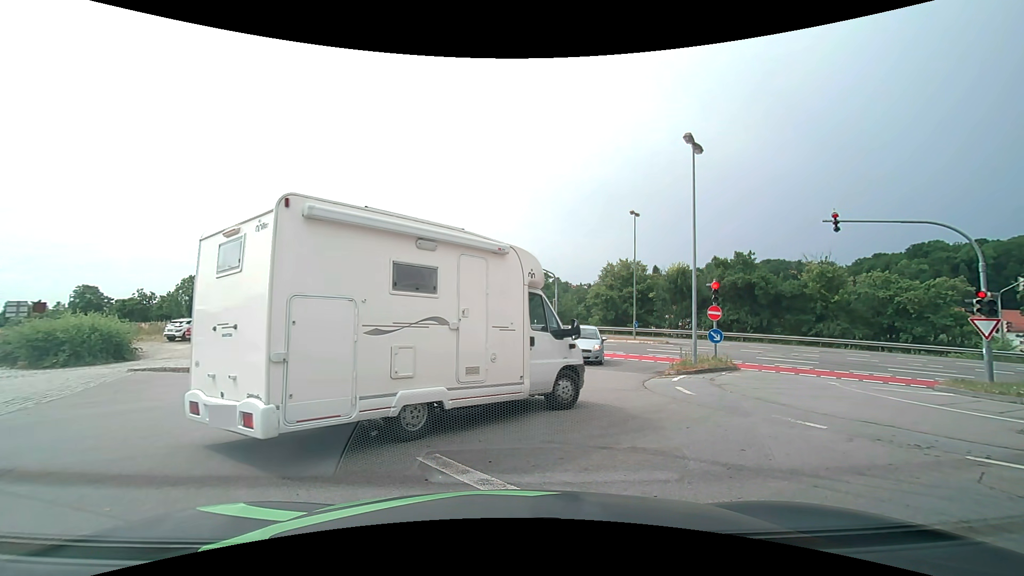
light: Day
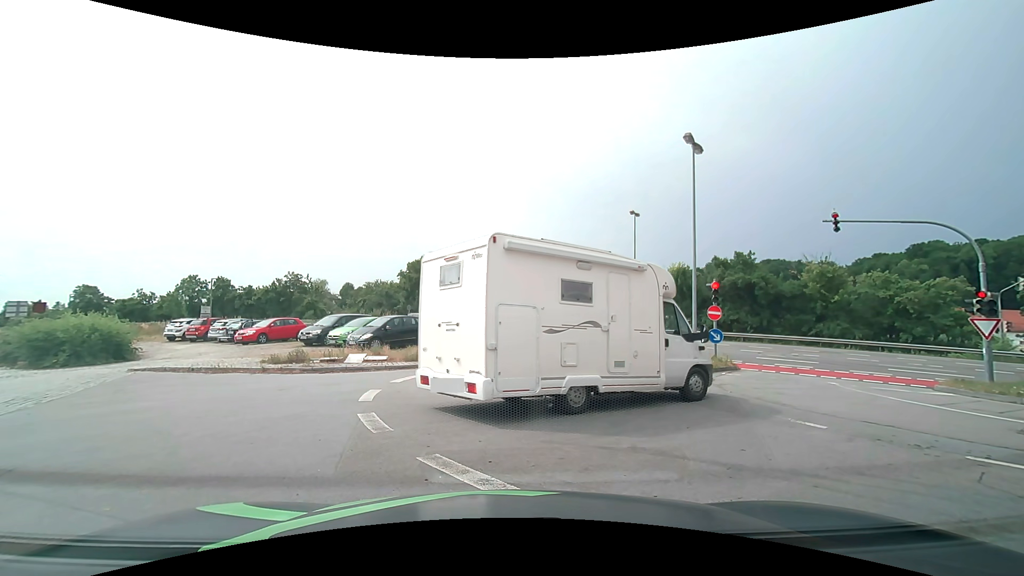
(0.0, 0.0) m; 0°
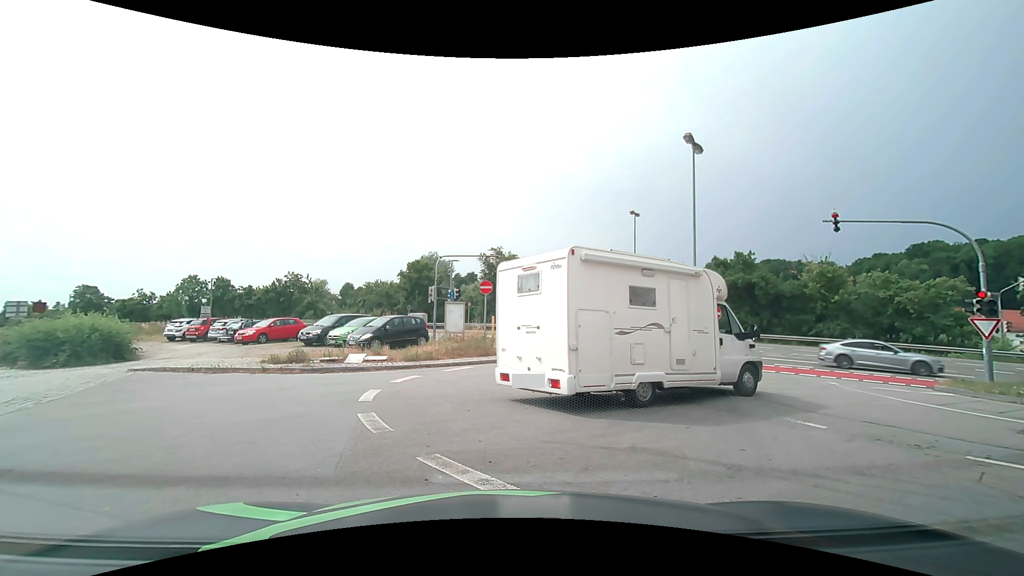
(0.0, 0.0) m; 0°
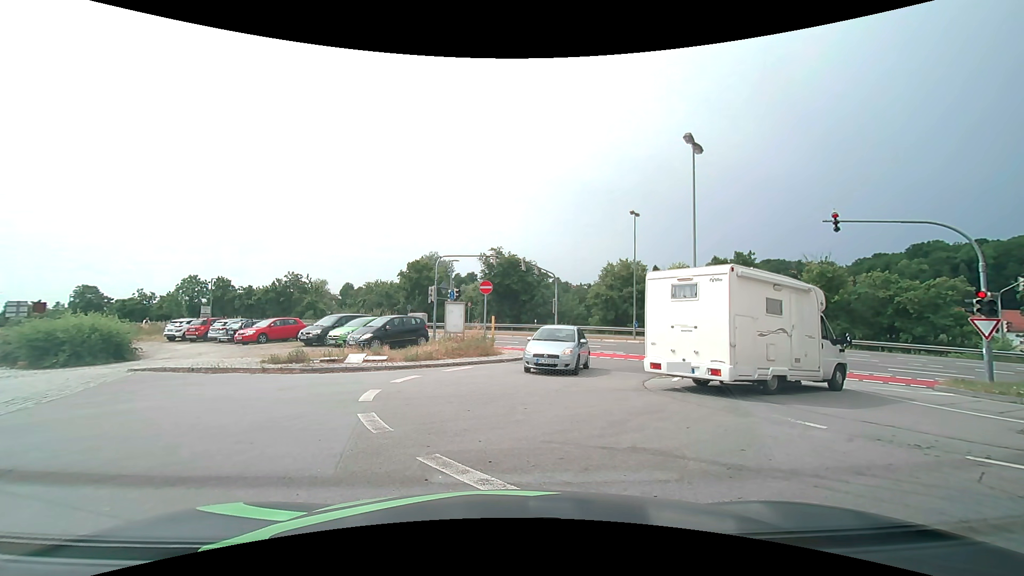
(0.0, 0.0) m; 0°
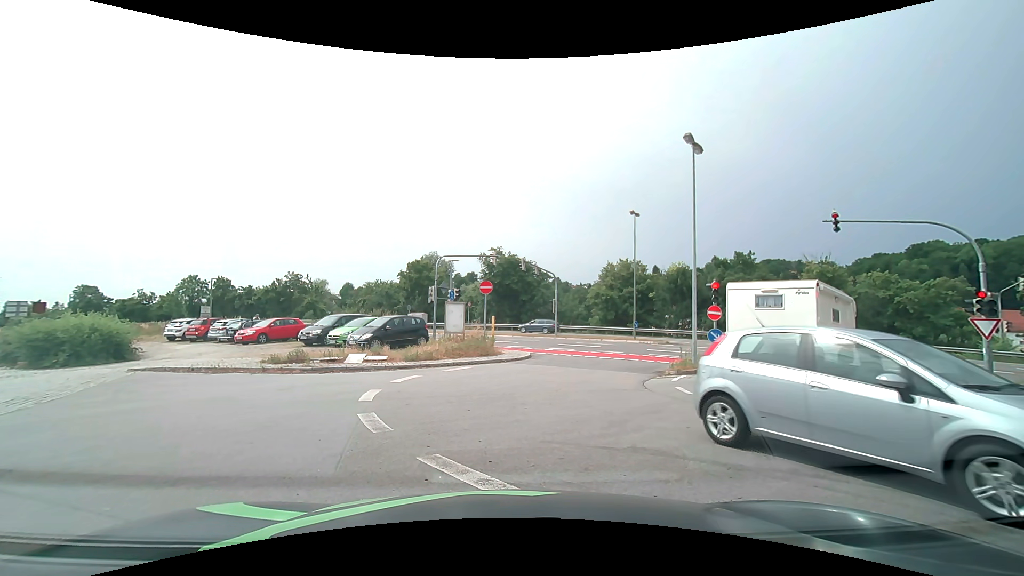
(0.0, 0.0) m; 0°
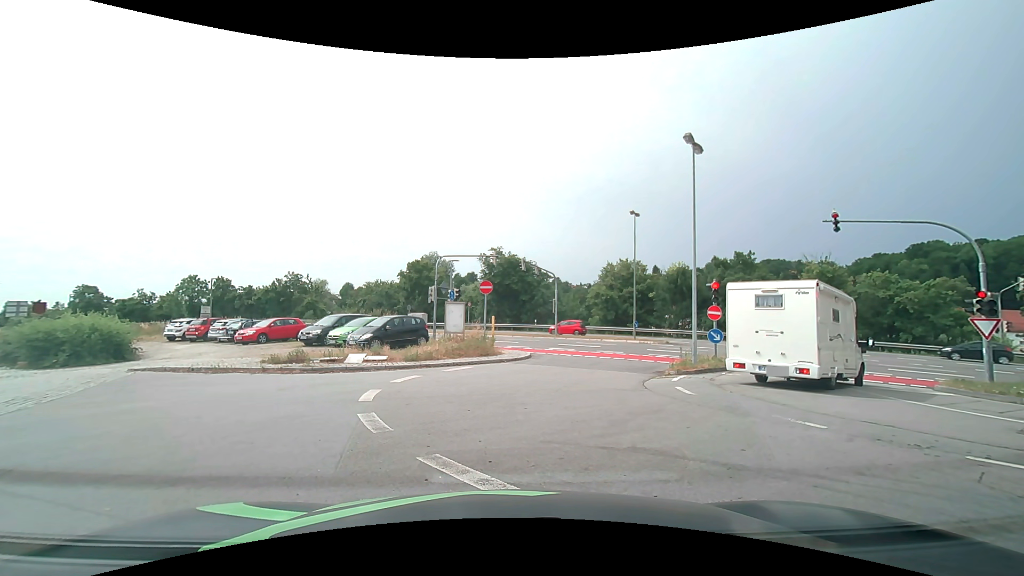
(0.0, 0.0) m; 0°
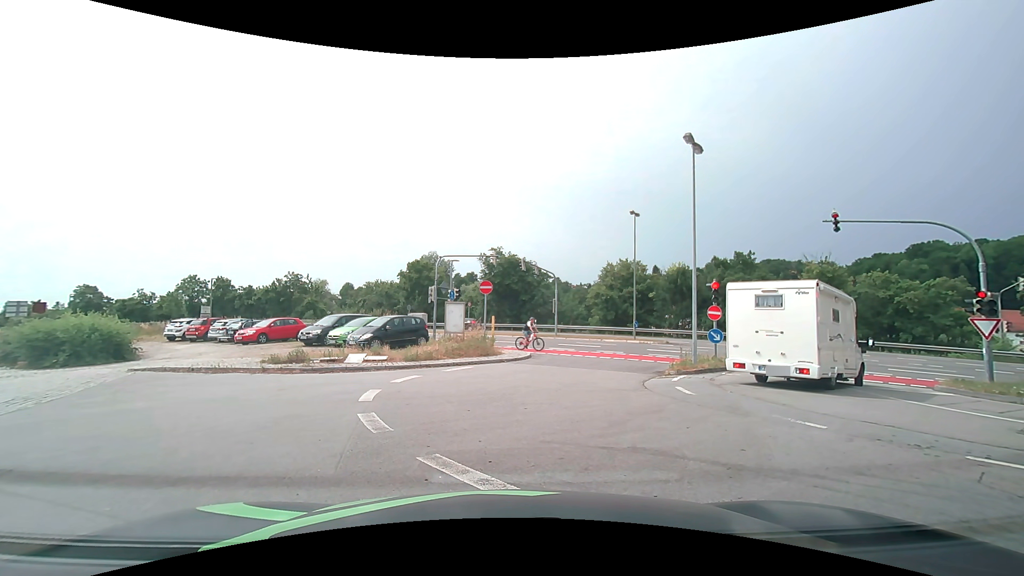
(0.0, 0.0) m; 0°
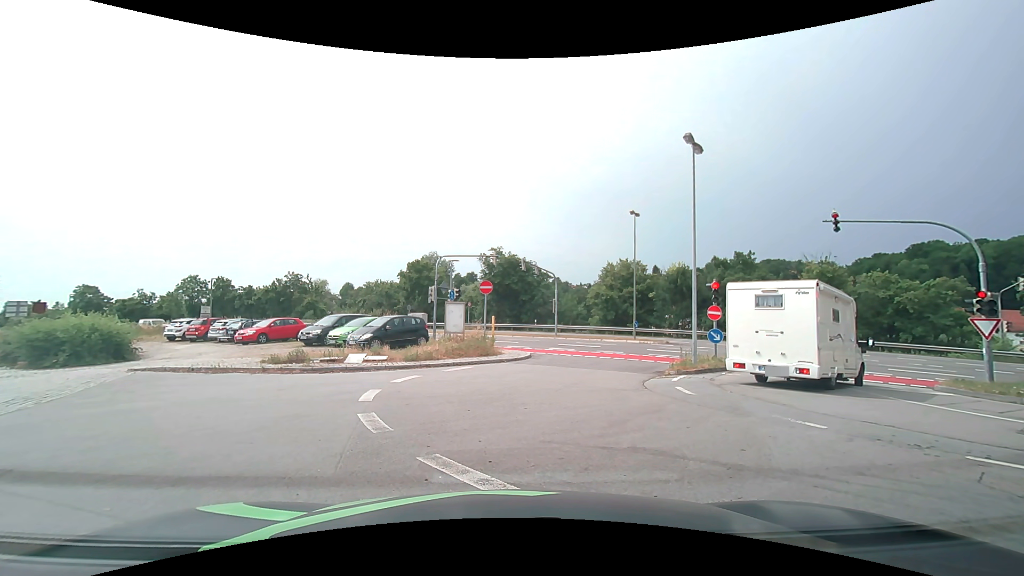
(0.0, 0.0) m; 0°
